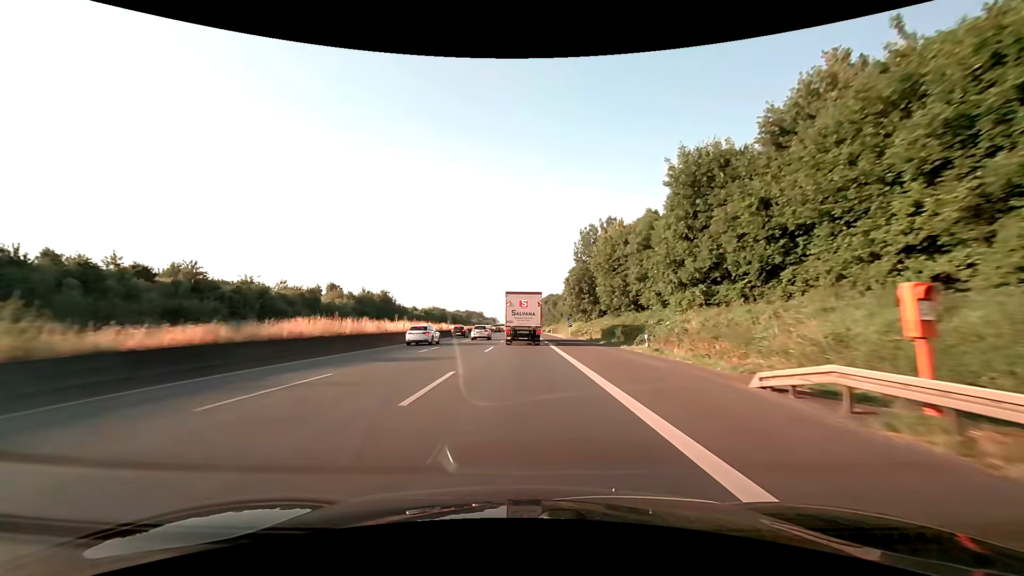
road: motorway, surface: asphalt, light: Day
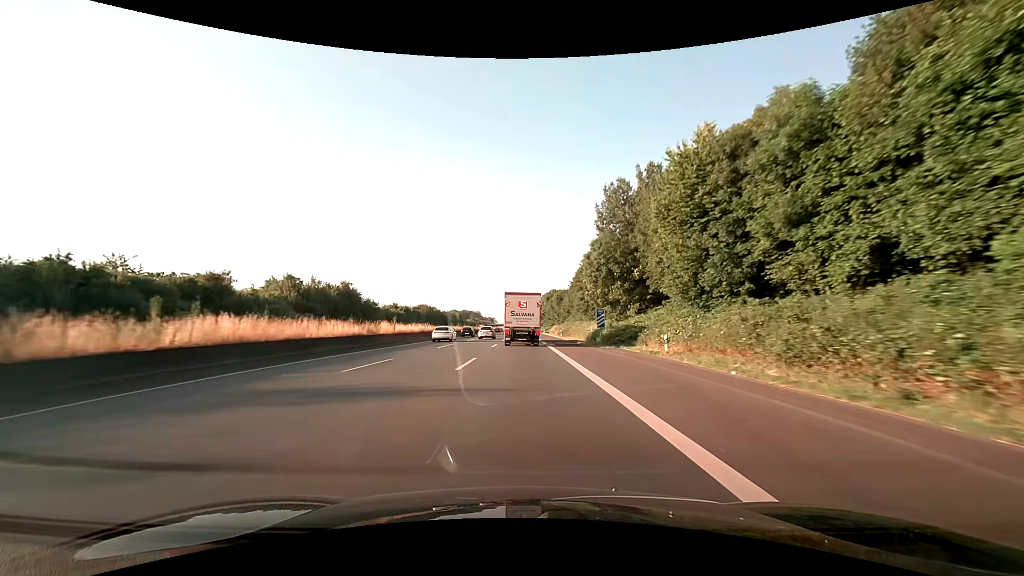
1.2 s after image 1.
(+0.1, +29.1) m; 0°
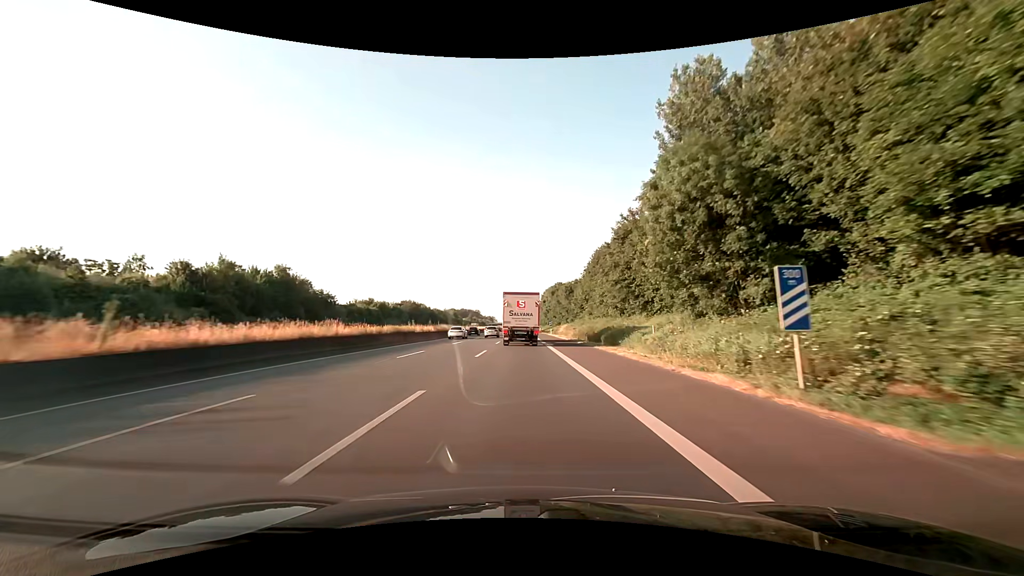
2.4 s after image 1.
(-0.1, +29.1) m; 0°
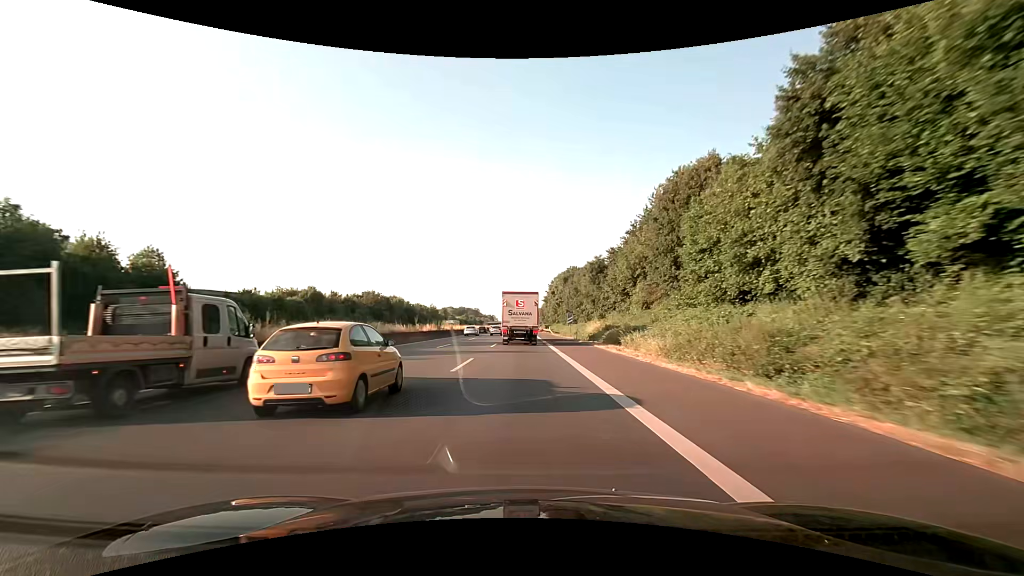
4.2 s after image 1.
(-0.1, +43.7) m; 0°
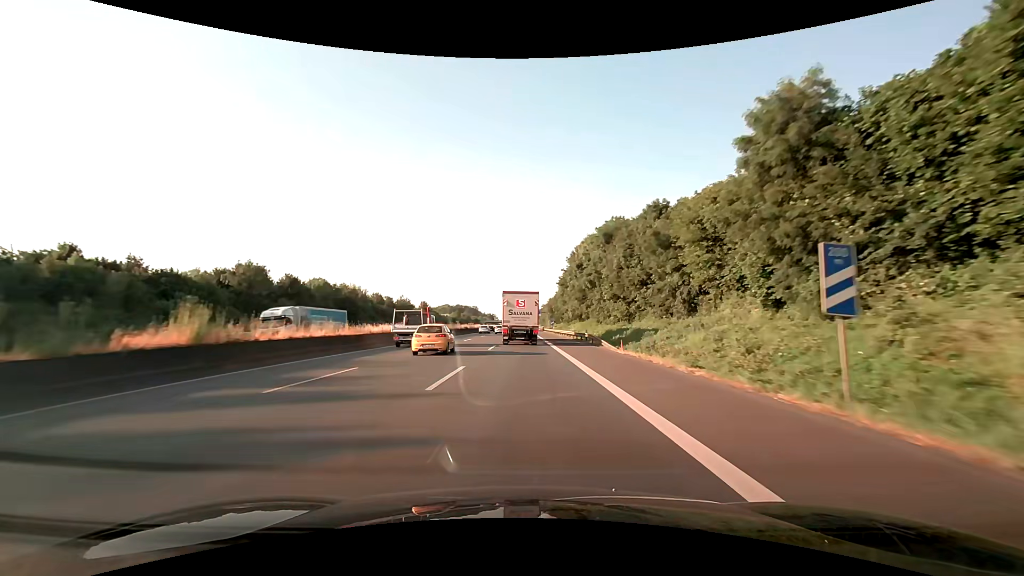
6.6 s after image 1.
(-0.2, +58.4) m; 0°
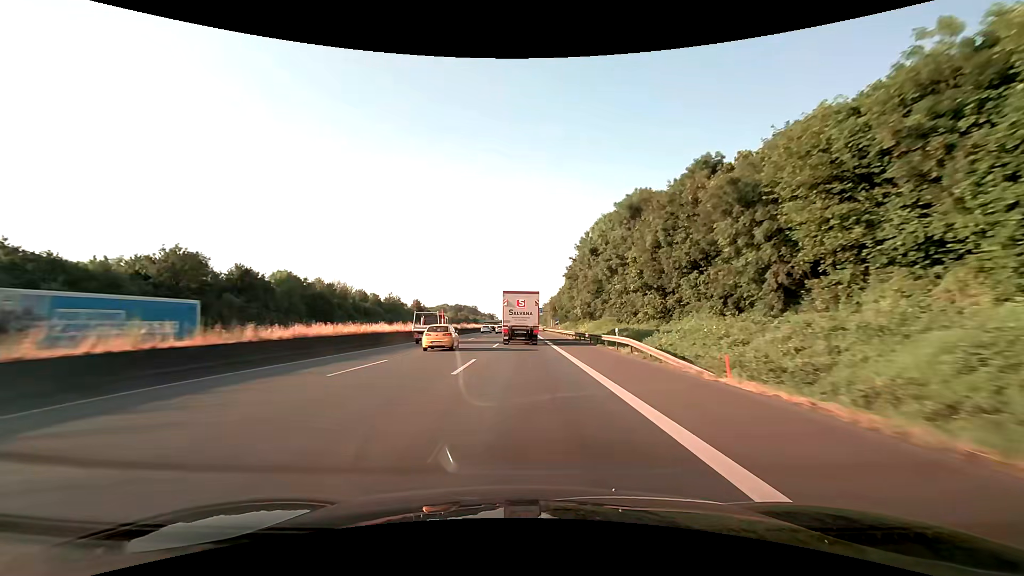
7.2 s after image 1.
(0.0, +14.6) m; 0°
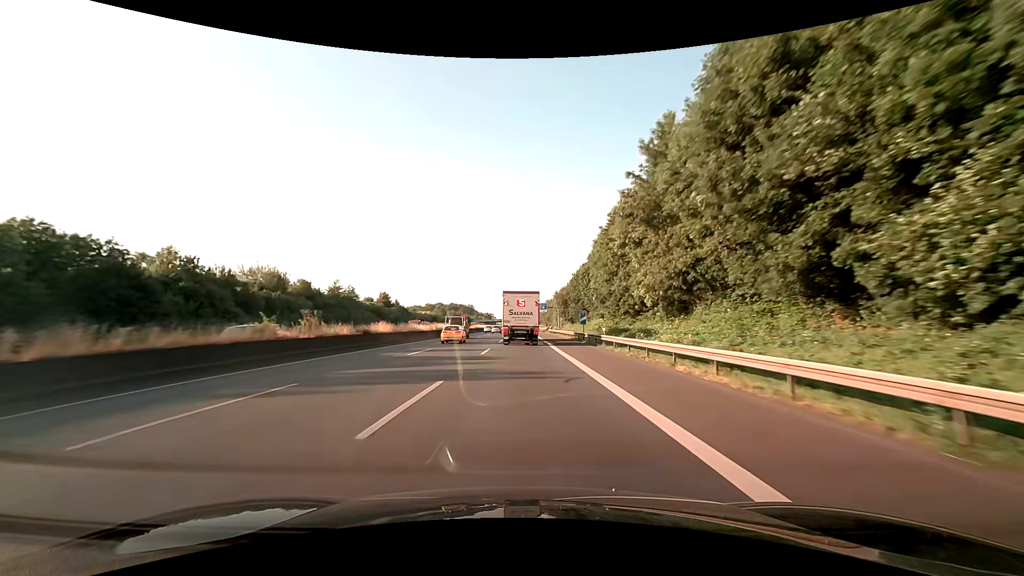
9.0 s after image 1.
(0.0, +43.9) m; 0°
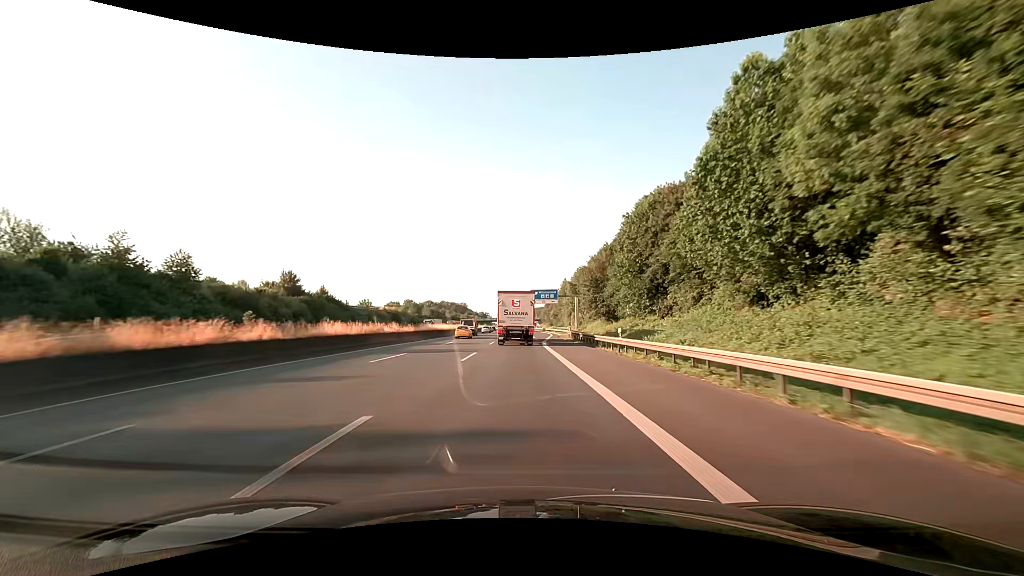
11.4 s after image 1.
(+0.1, +58.6) m; 0°
(0, +10) (0, +20) (0, +30) (0, +40) (0, +50) (0, +60) (0, +70) (0, +80) (0, +90) (-1, +100) m
